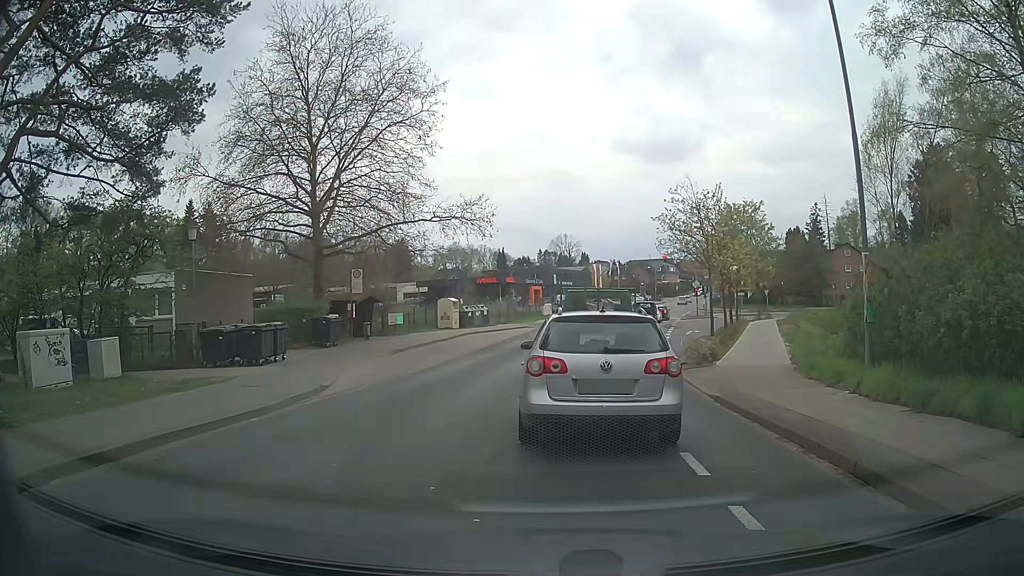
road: tertiary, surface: asphalt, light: Day
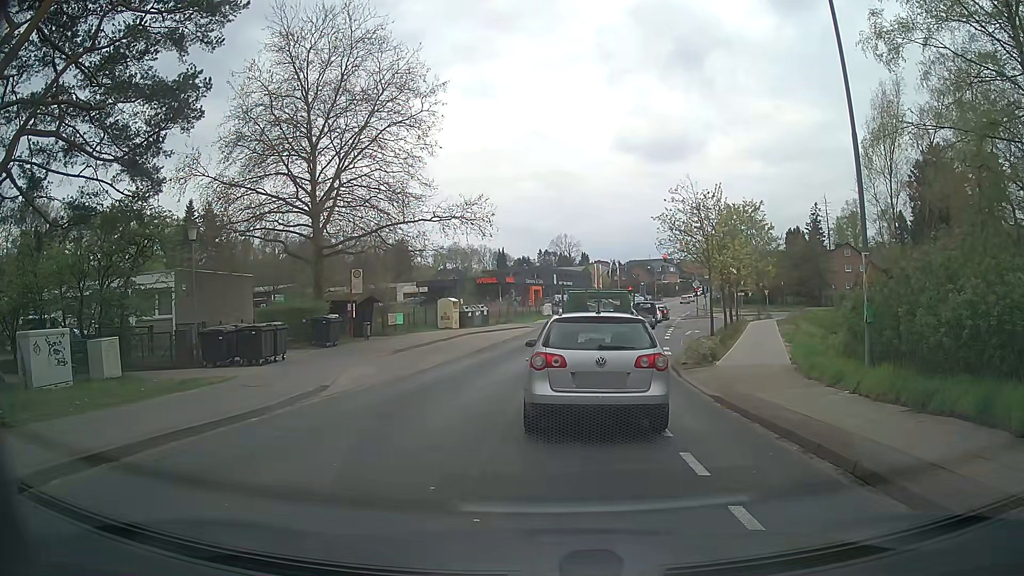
(0.0, 0.0) m; 0°
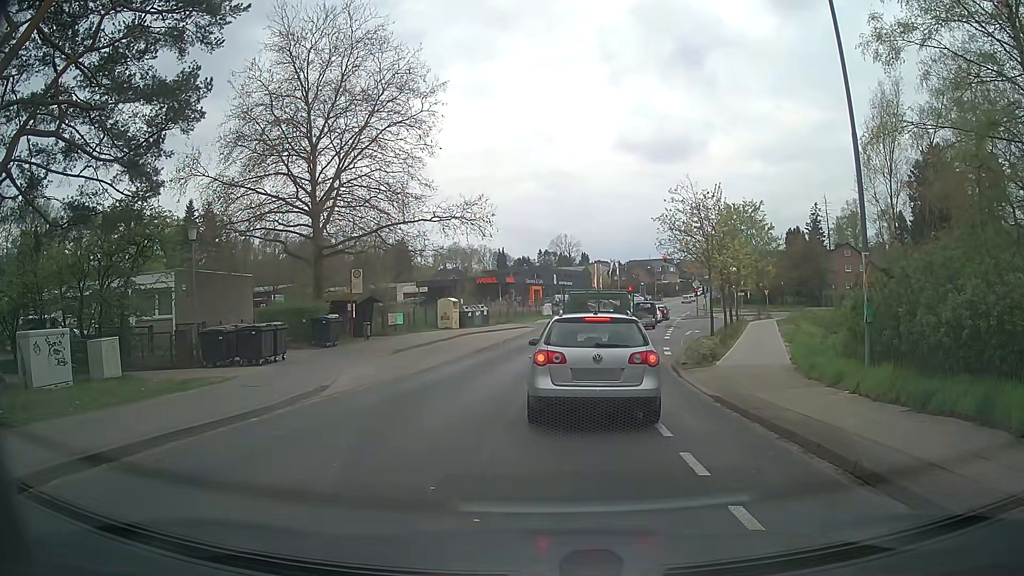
(0.0, 0.0) m; 0°
